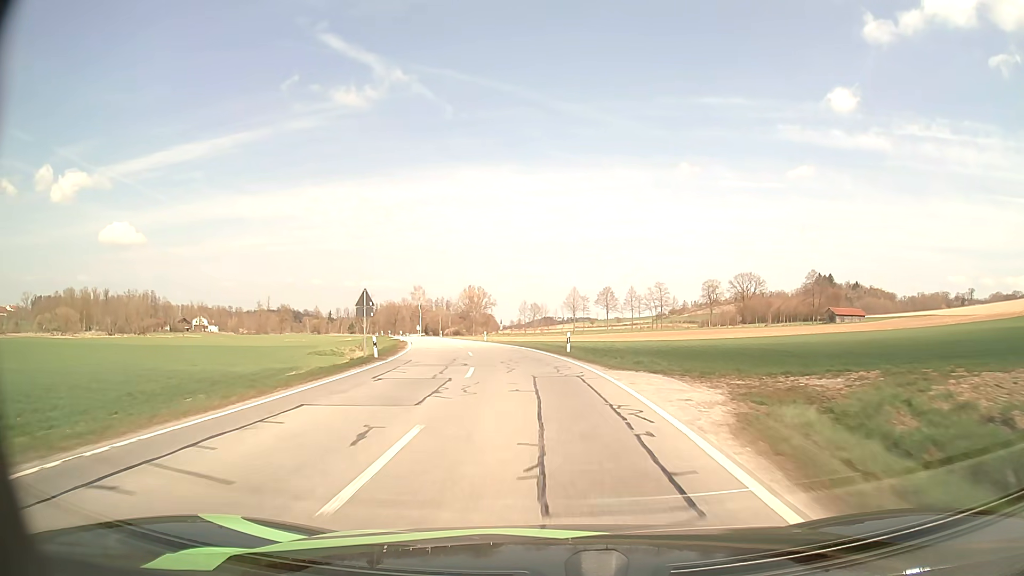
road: secondary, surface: asphalt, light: Day
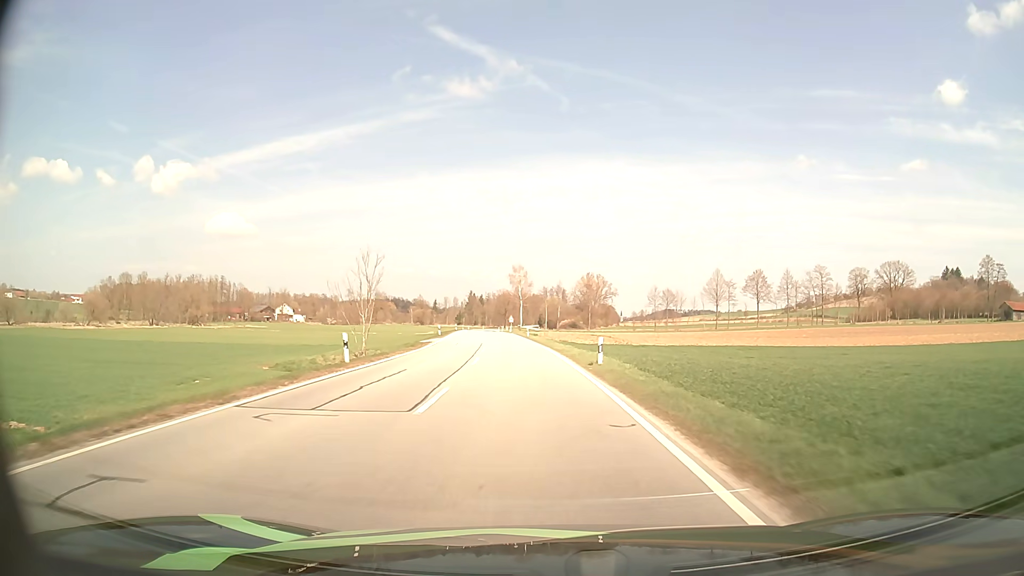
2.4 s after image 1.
(-3.5, +41.9) m; -10°
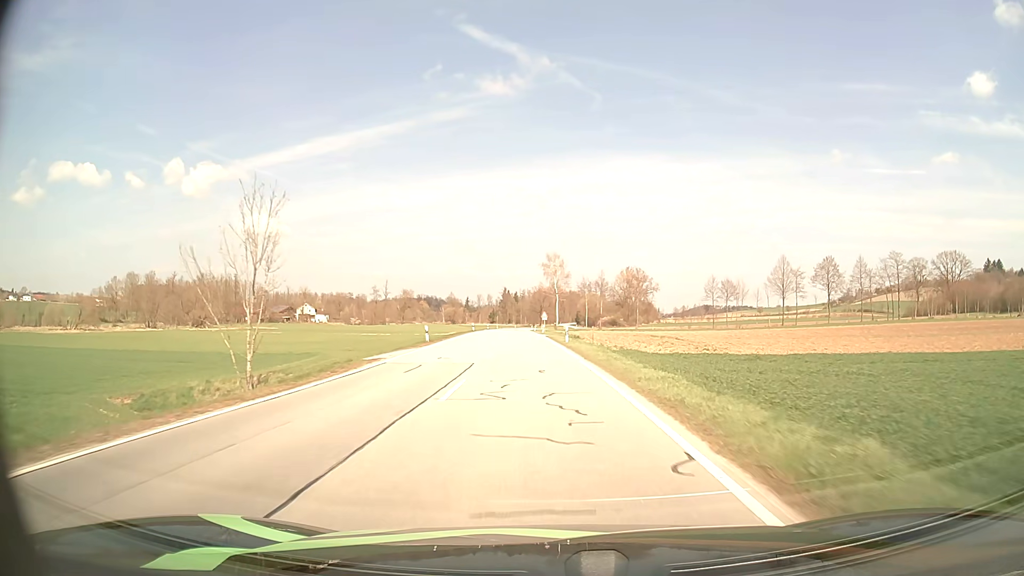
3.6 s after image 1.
(-0.7, +21.9) m; -3°
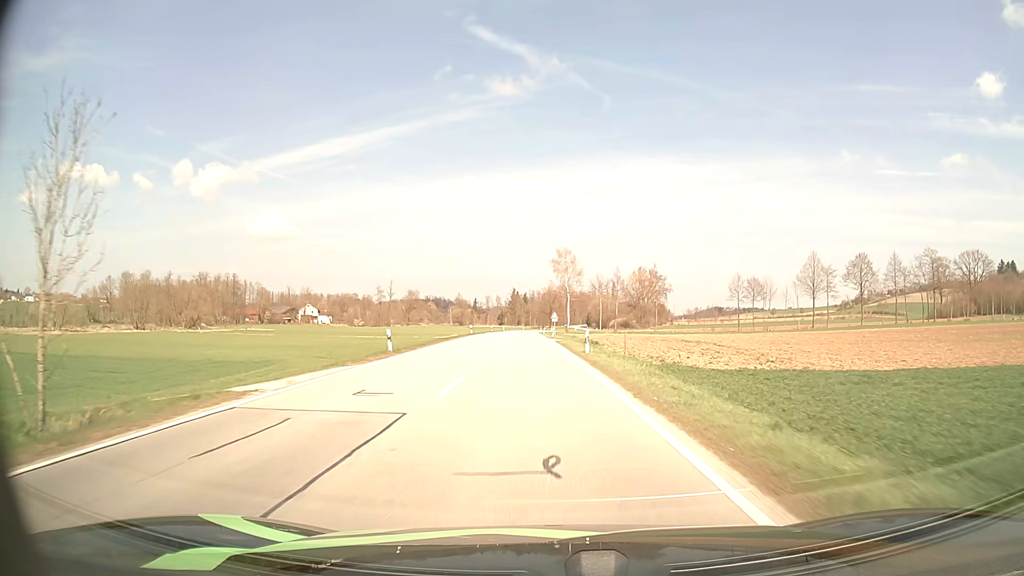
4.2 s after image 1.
(-0.1, +11.1) m; -1°
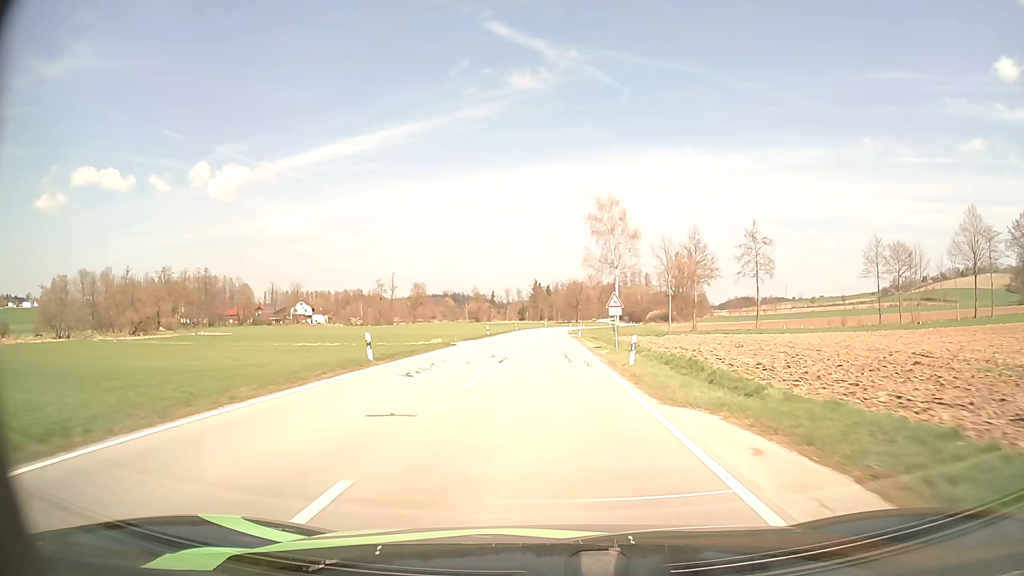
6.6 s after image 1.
(-1.1, +45.0) m; -2°
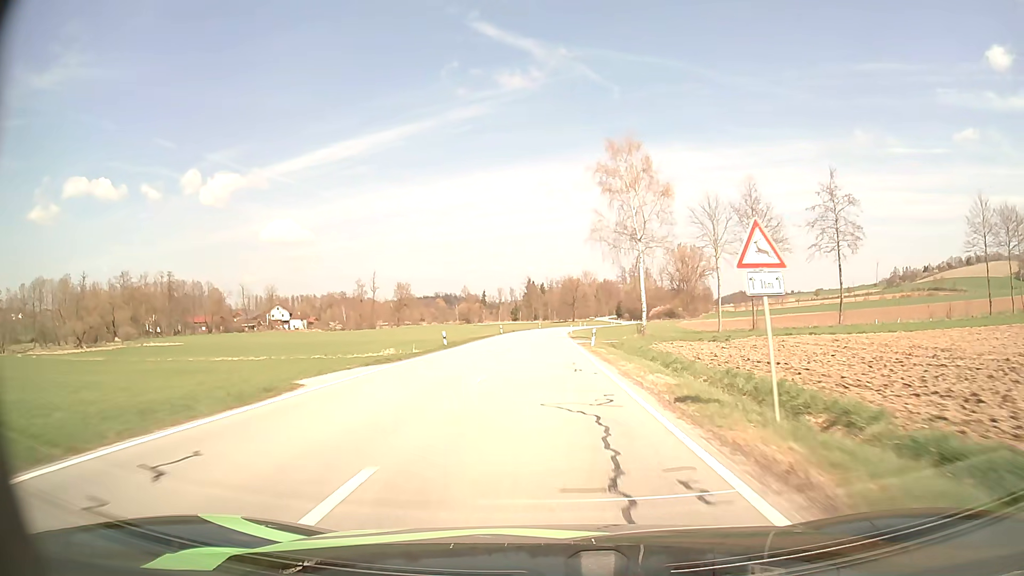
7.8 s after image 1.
(0.0, +22.6) m; 0°
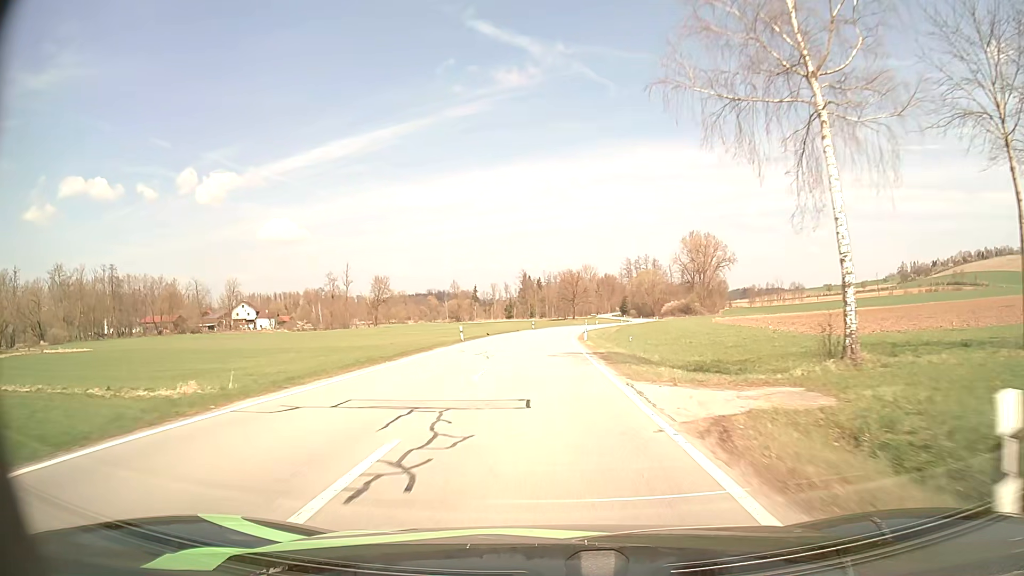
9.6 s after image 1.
(+0.1, +33.4) m; 0°
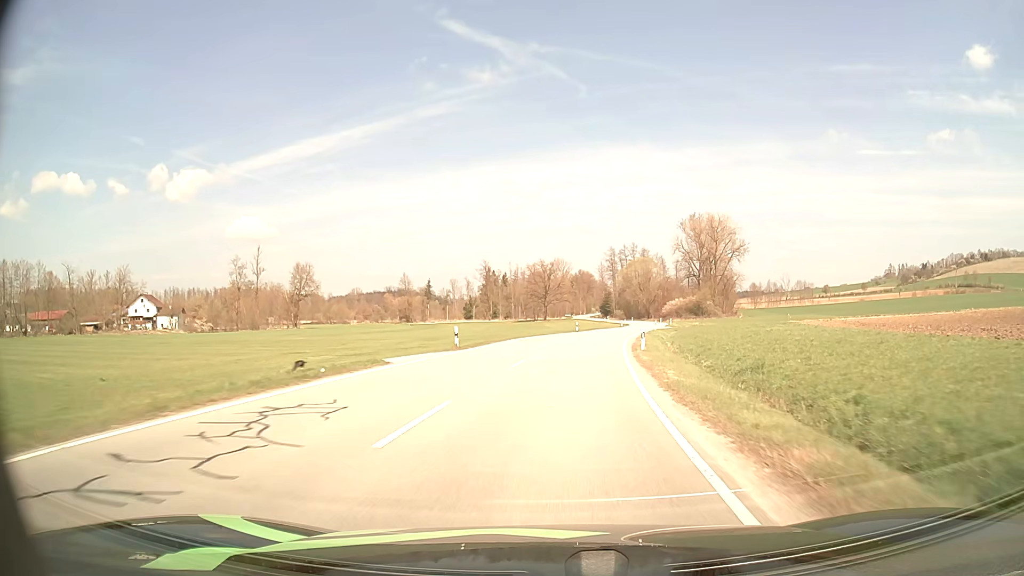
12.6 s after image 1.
(+0.6, +54.3) m; +3°
(0, +10) (+1, +20) (+2, +30) (+3, +40) (+4, +50) (+6, +60) (+9, +69) (+11, +79) (+13, +89) (+15, +99) m
